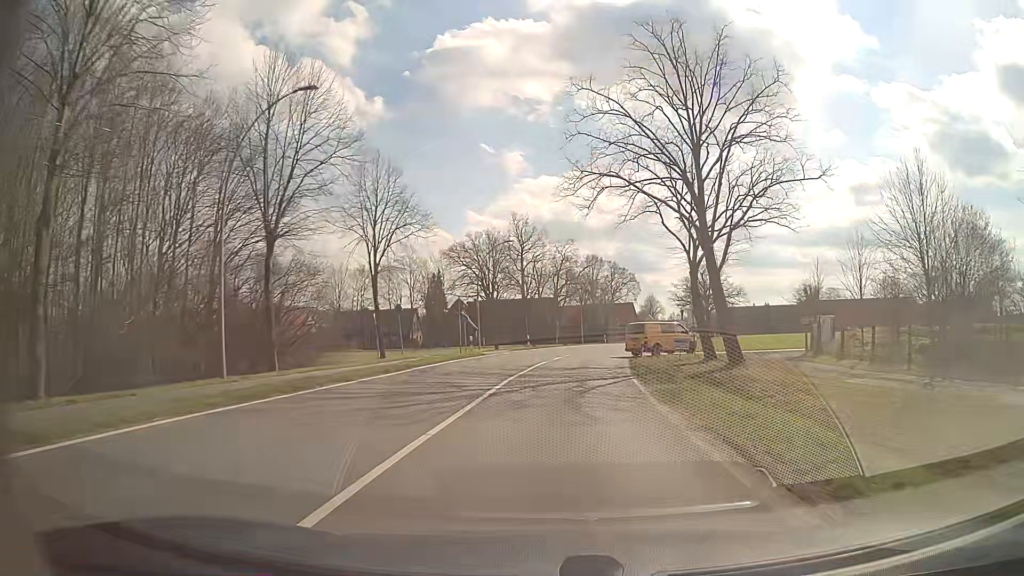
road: secondary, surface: asphalt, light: Day
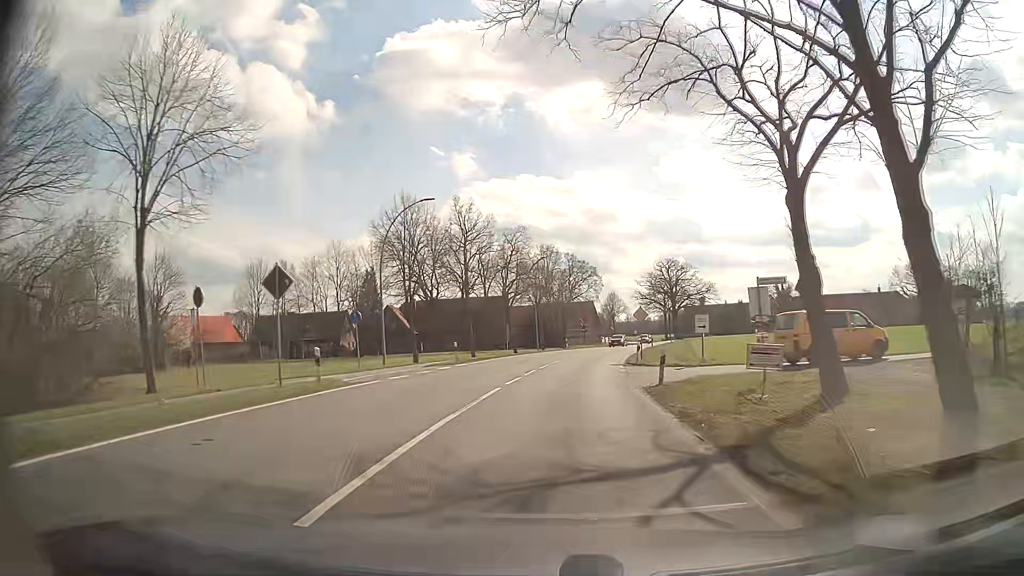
(+0.8, +18.8) m; +4°
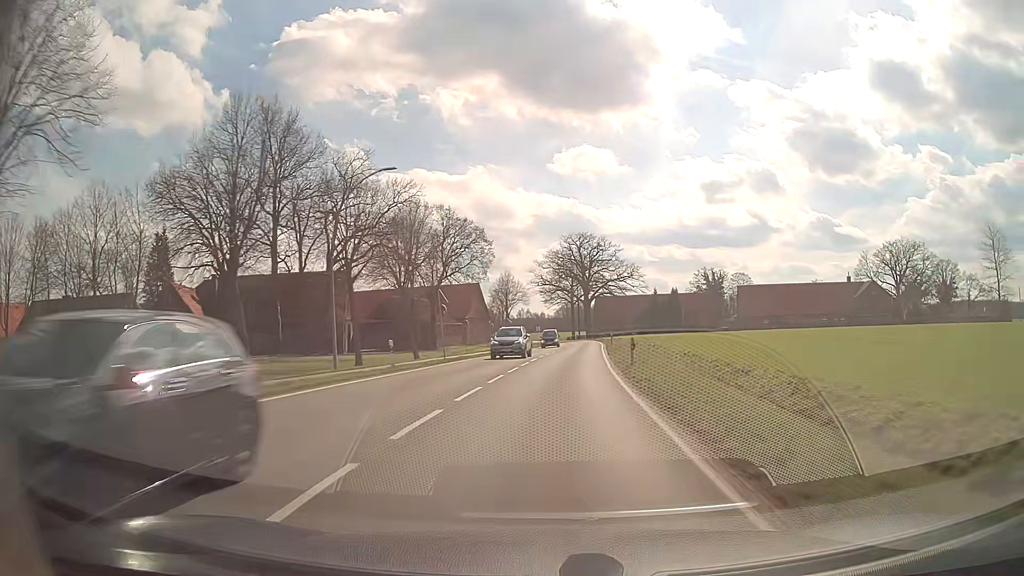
(+3.5, +43.0) m; +9°
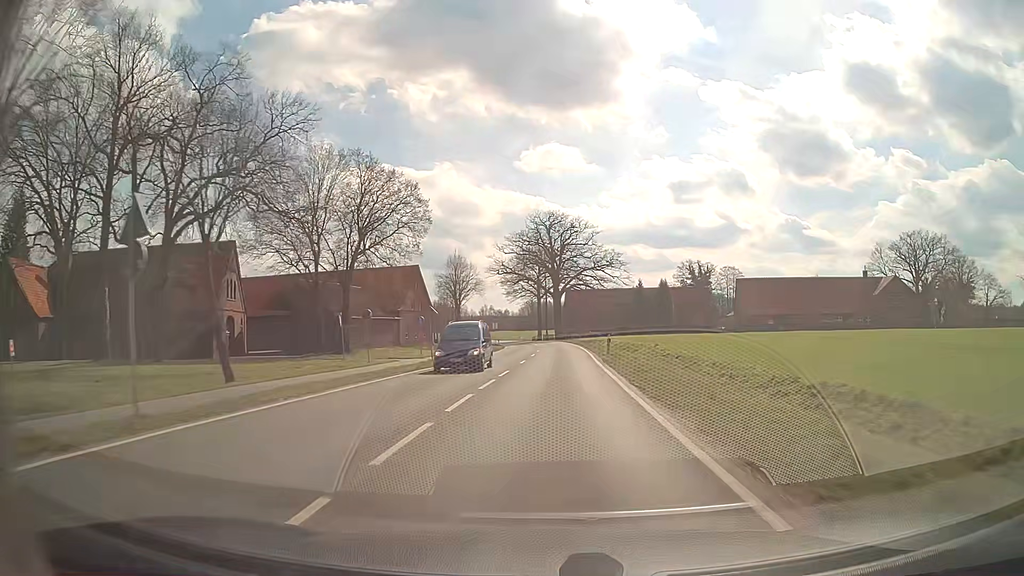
(+0.8, +24.3) m; +3°
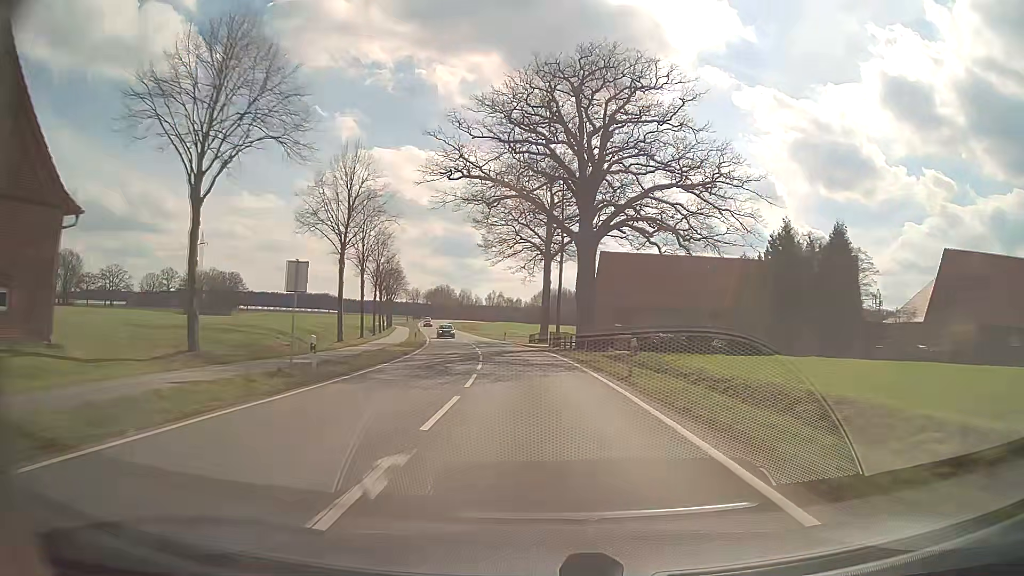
(+1.1, +67.4) m; -1°
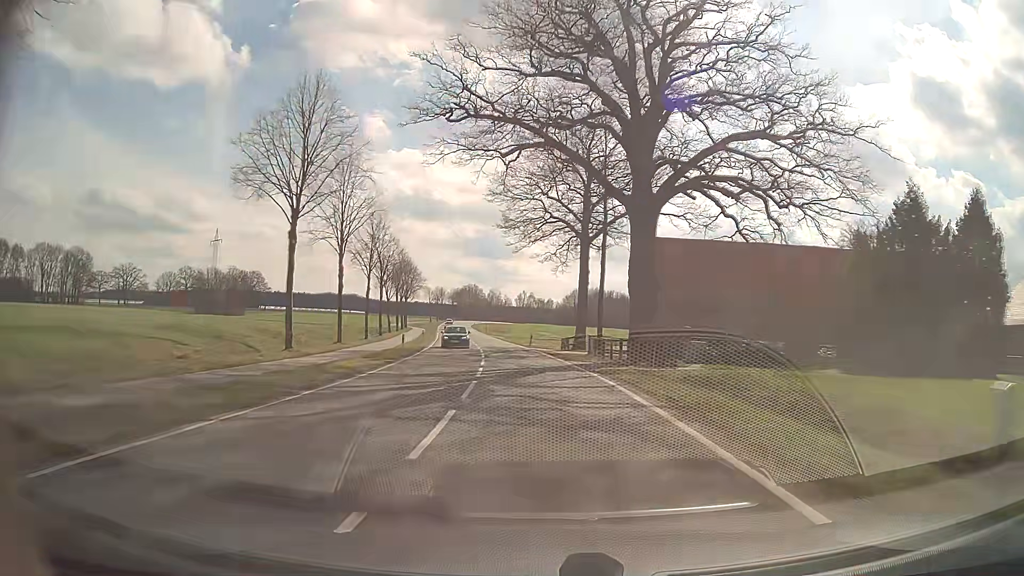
(-0.3, +14.2) m; -3°
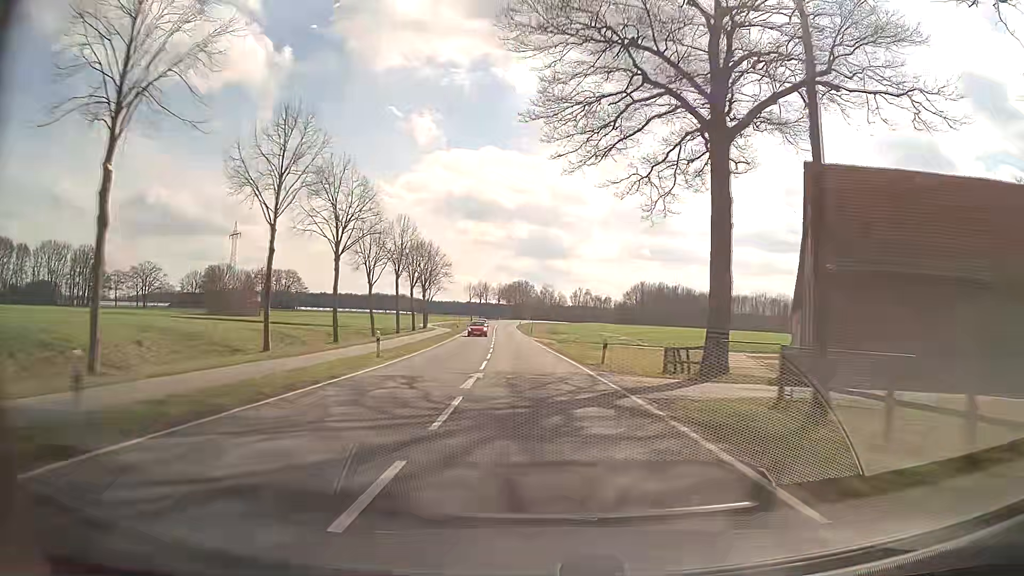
(-1.2, +29.0) m; -5°
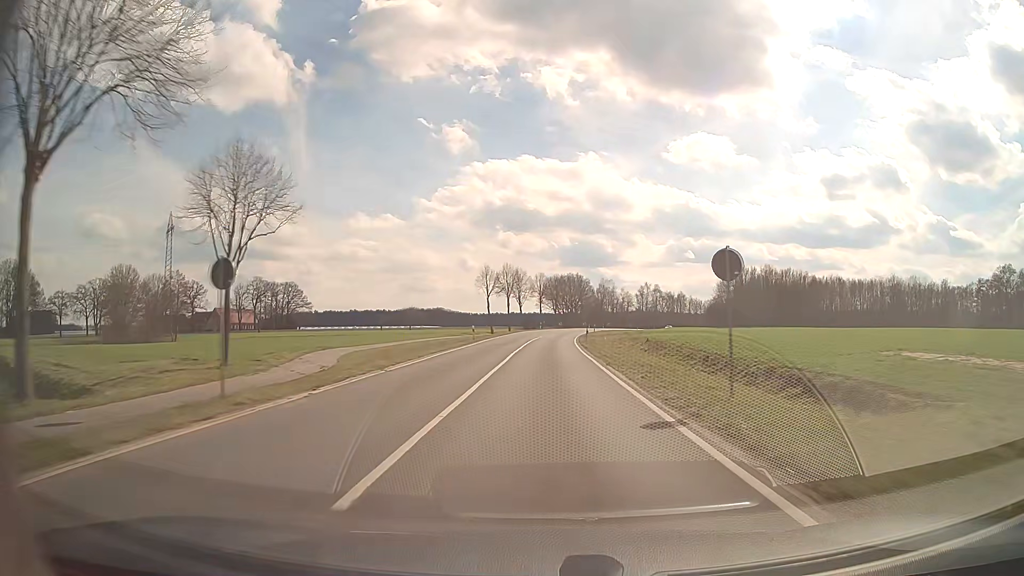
(-4.2, +76.2) m; -4°
(0, +10) (0, +20) (0, +30) (0, +40) (0, +50) (+1, +60) (+1, +70) (+2, +80) (+4, +90) (+5, +100) m
